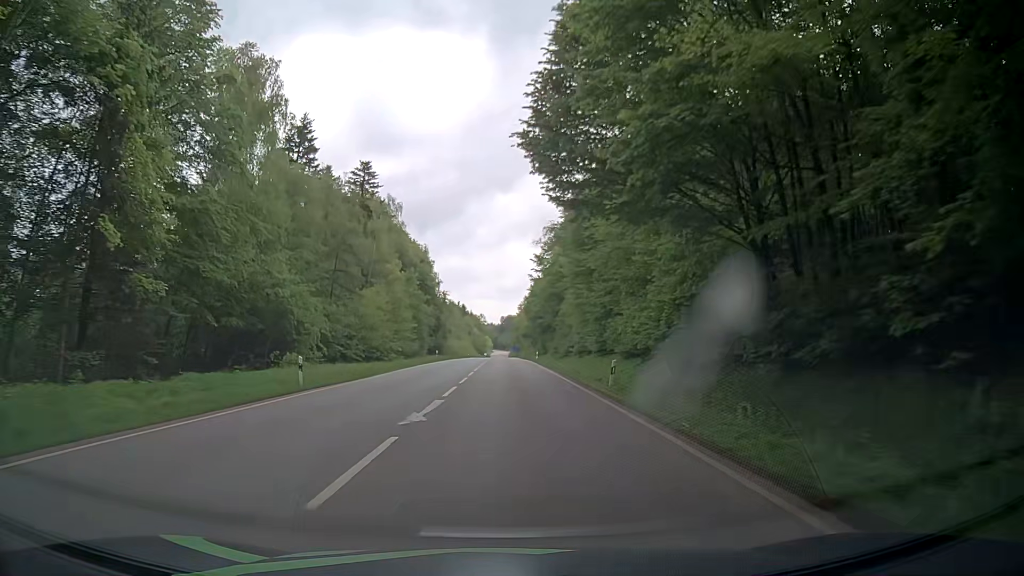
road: secondary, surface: asphalt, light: Day
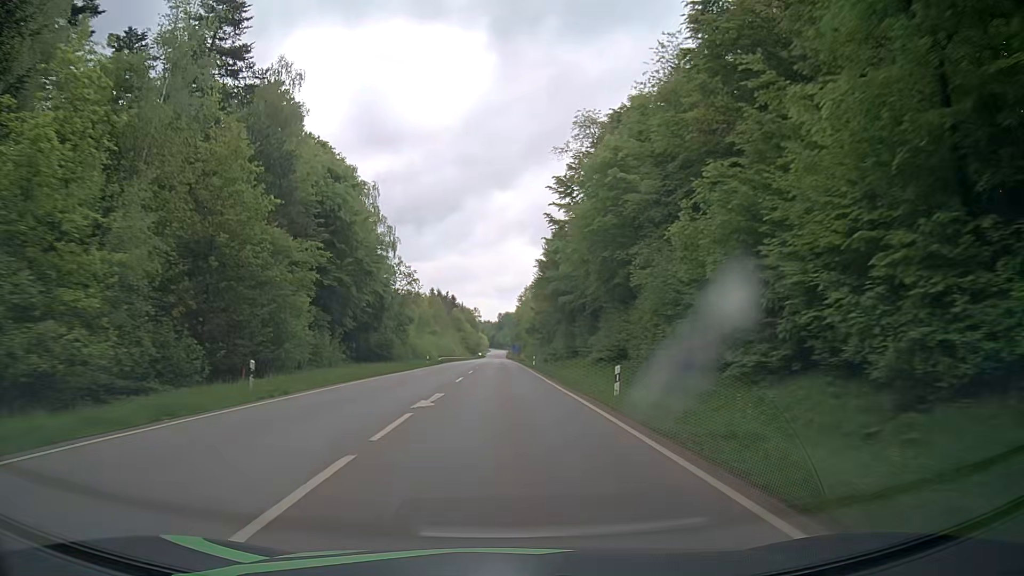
(0.0, +50.0) m; 0°
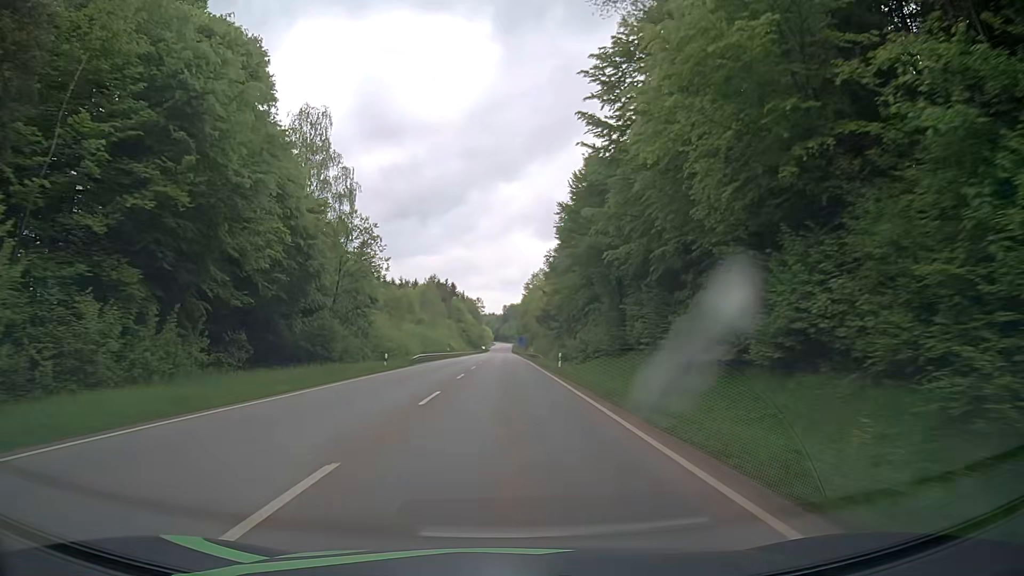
(-0.1, +25.1) m; 0°
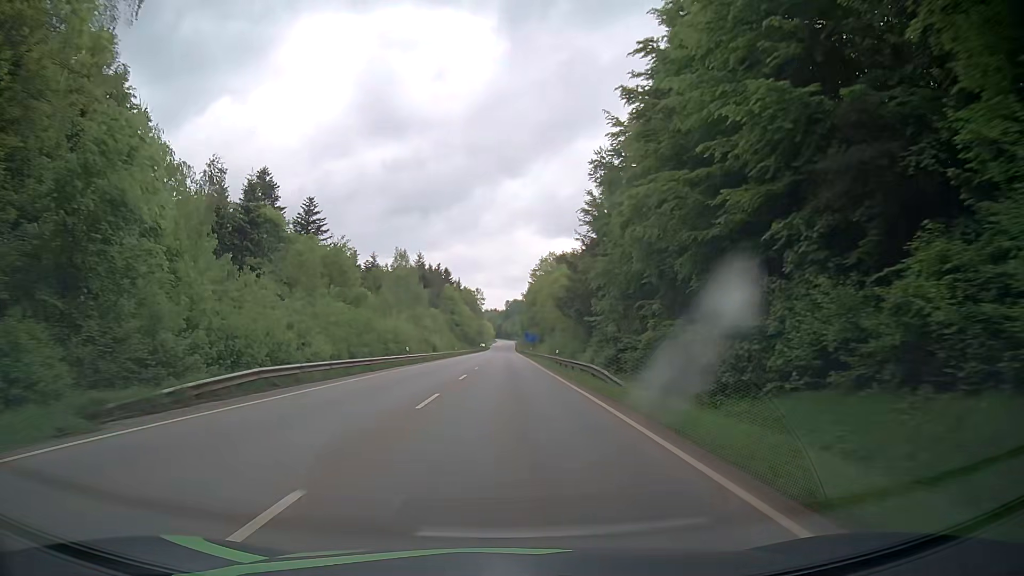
(-0.4, +37.6) m; -1°
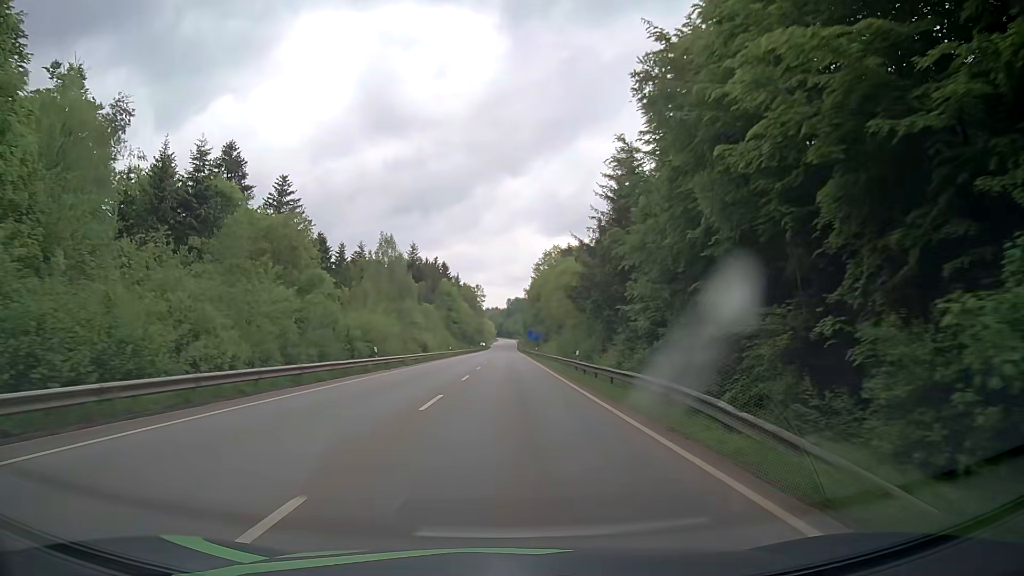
(0.0, +12.3) m; 0°
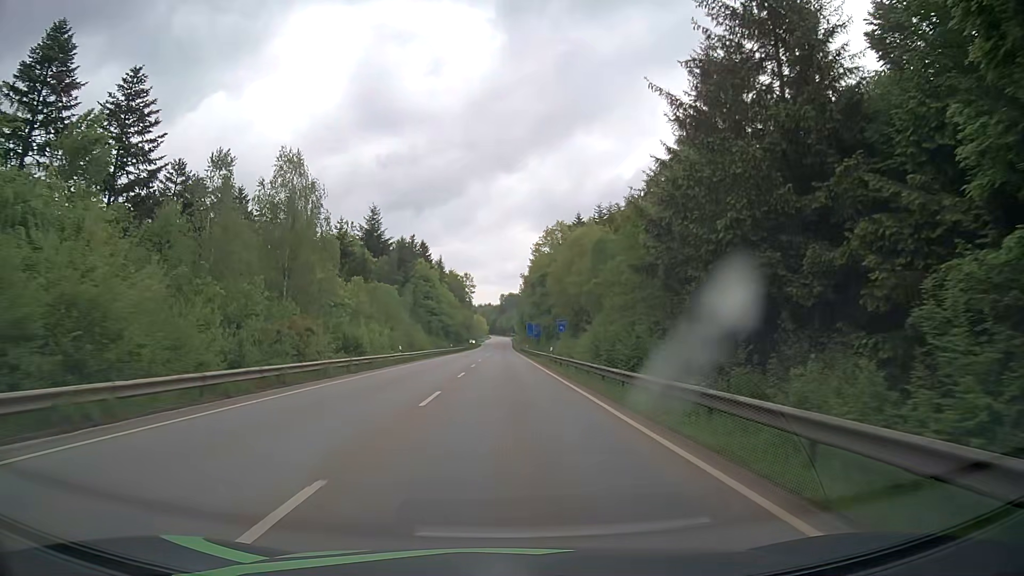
(0.0, +35.4) m; 0°
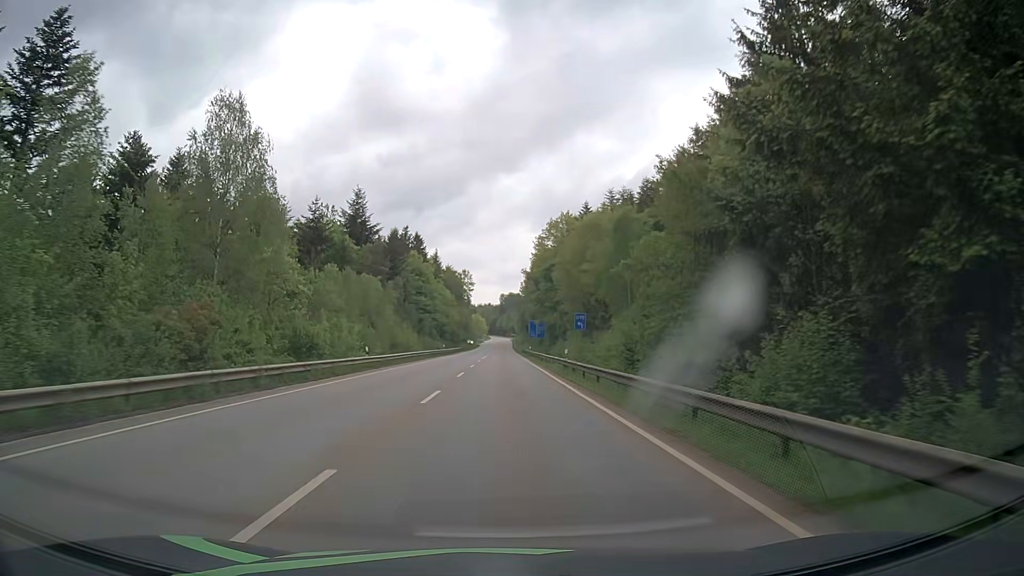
(0.0, +11.4) m; 0°
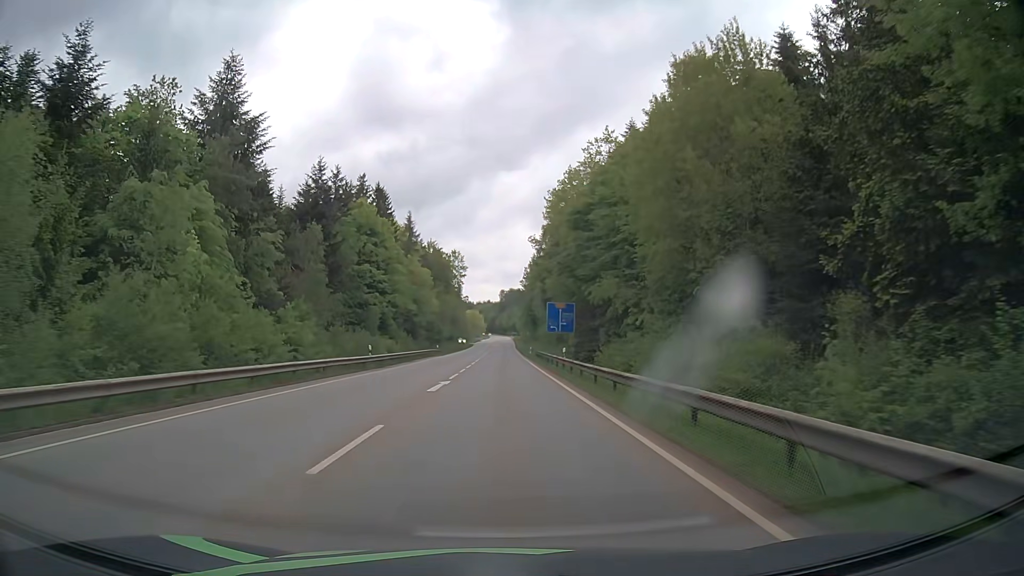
(0.0, +44.8) m; 0°
(0, +10) (0, +20) (0, +30) (0, +40) (0, +50) (0, +60) (0, +70) (0, +80) (0, +90) (0, +100) m
